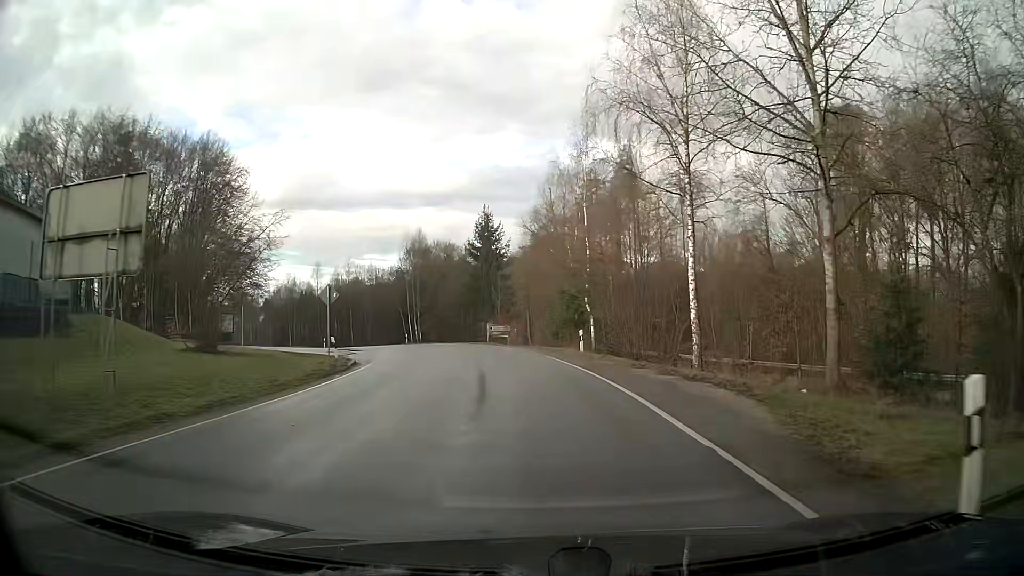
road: secondary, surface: asphalt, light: Day
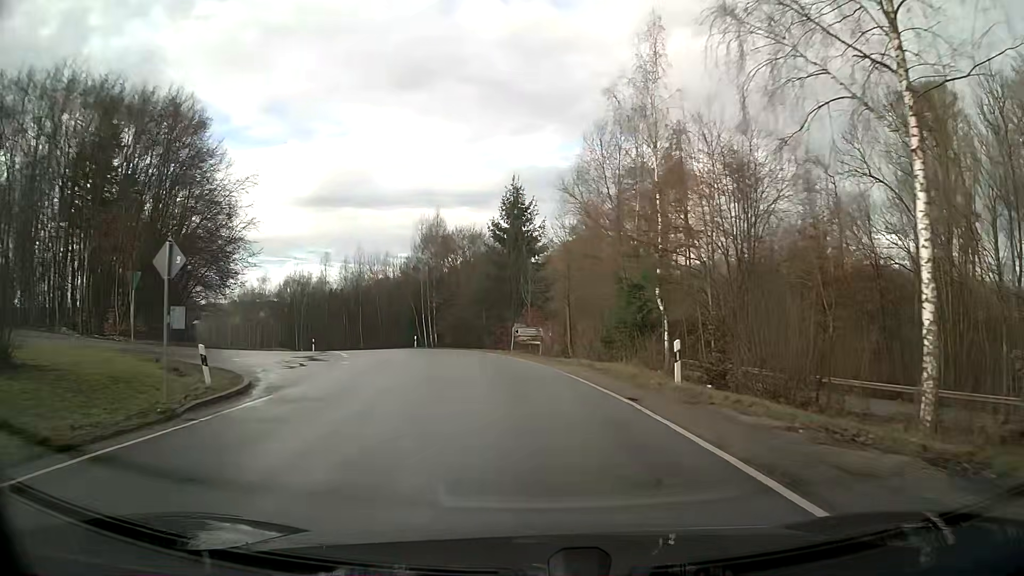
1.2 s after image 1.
(-0.3, +13.4) m; -3°
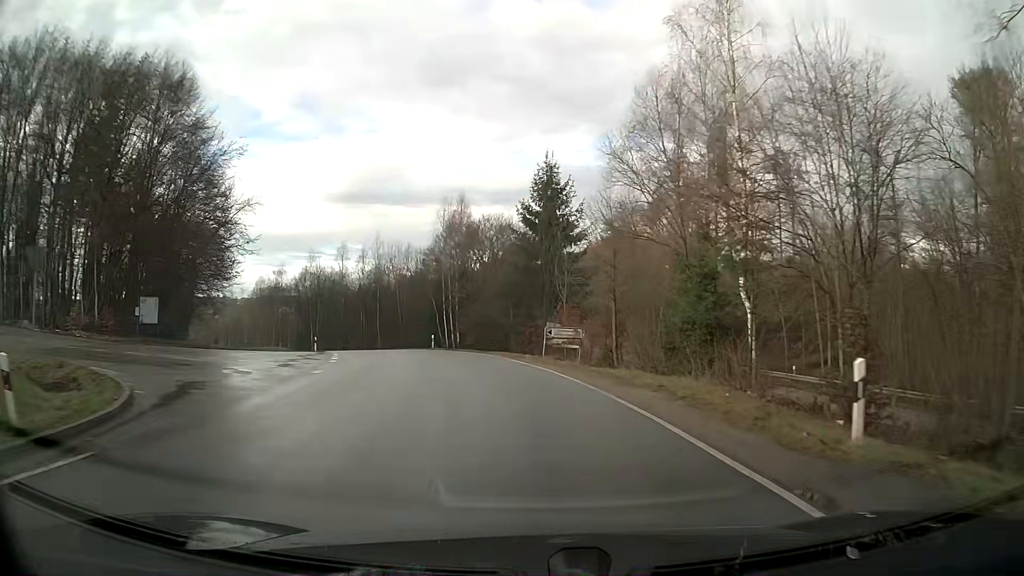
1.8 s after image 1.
(-0.2, +7.2) m; -3°
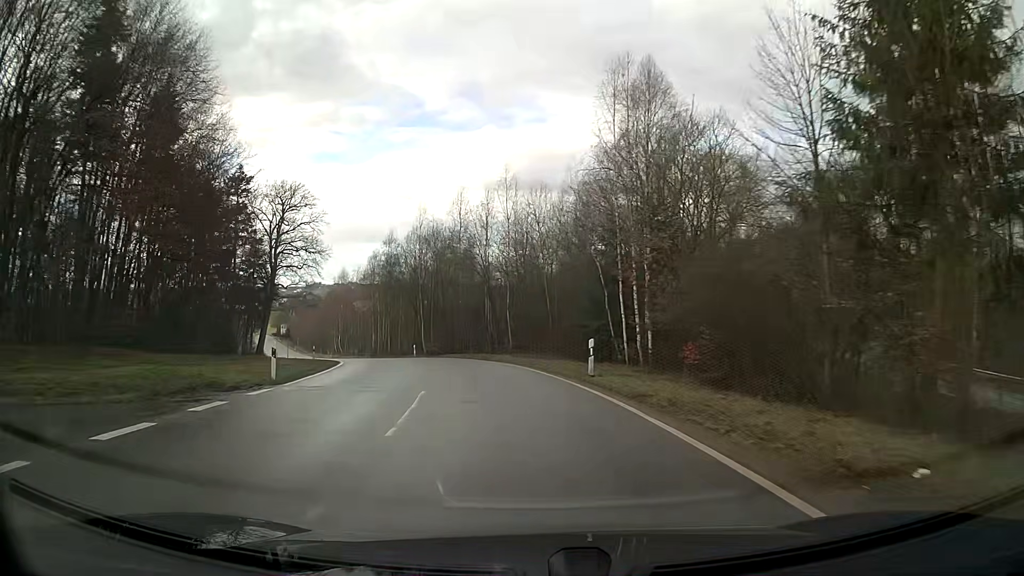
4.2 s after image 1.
(-3.9, +31.0) m; -14°
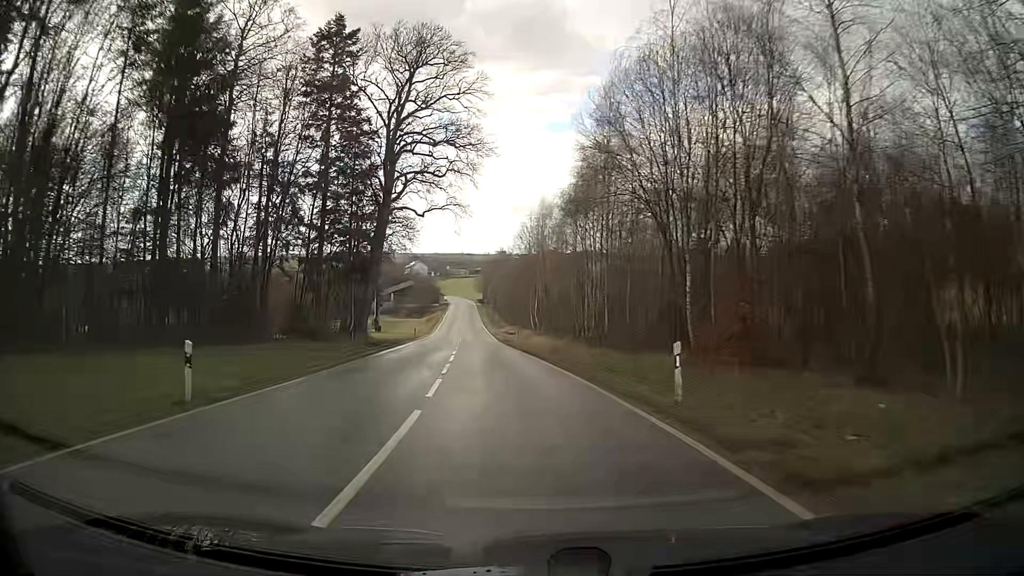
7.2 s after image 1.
(-7.6, +43.1) m; -20°
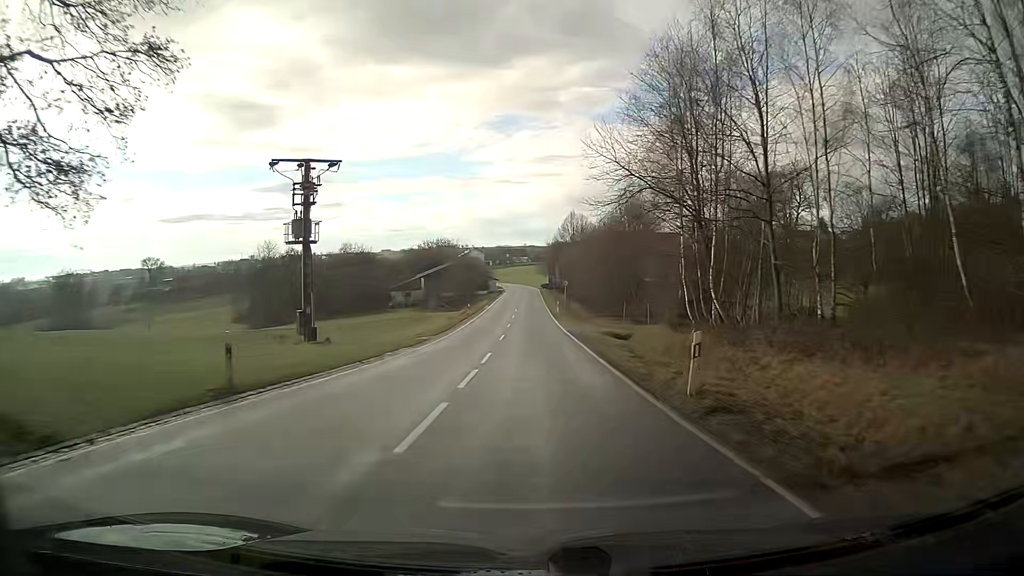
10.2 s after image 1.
(-3.1, +48.1) m; -5°
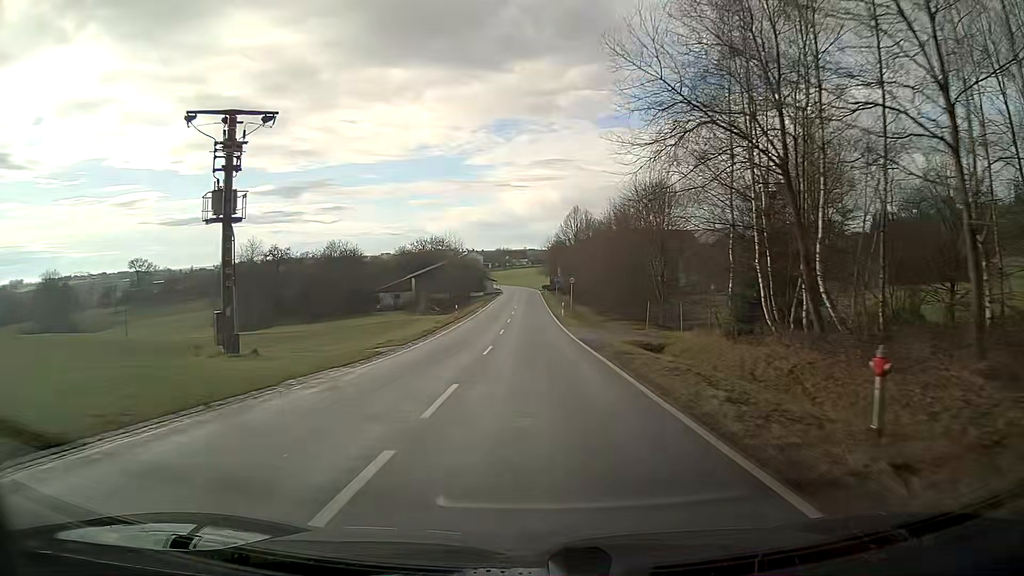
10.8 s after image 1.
(-0.1, +9.9) m; 0°
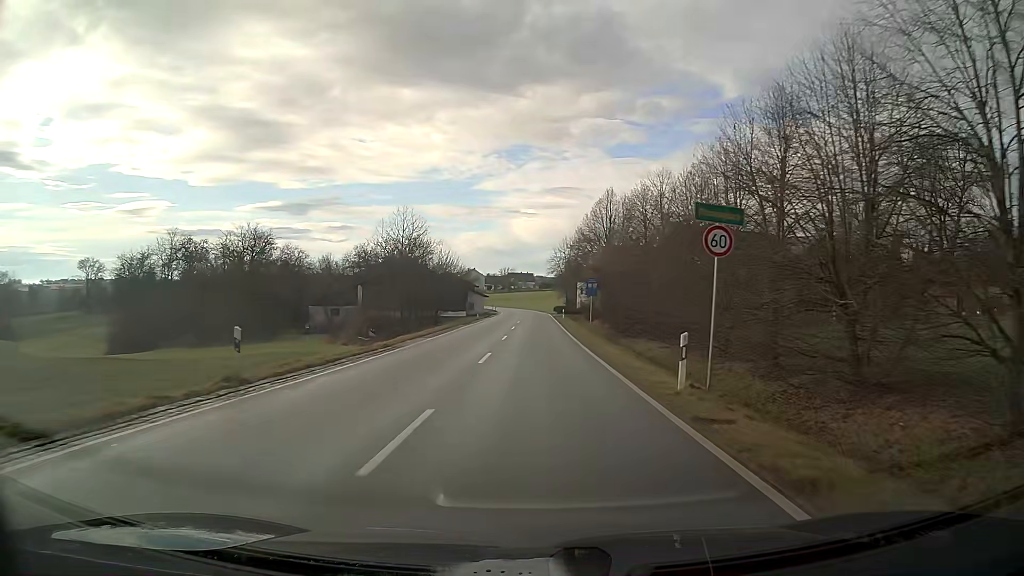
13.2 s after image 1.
(+0.1, +39.3) m; 0°
(0, +10) (0, +20) (0, +30) (0, +40) (0, +50) (0, +60) (0, +70) (0, +80) (0, +90) (-1, +100) m
